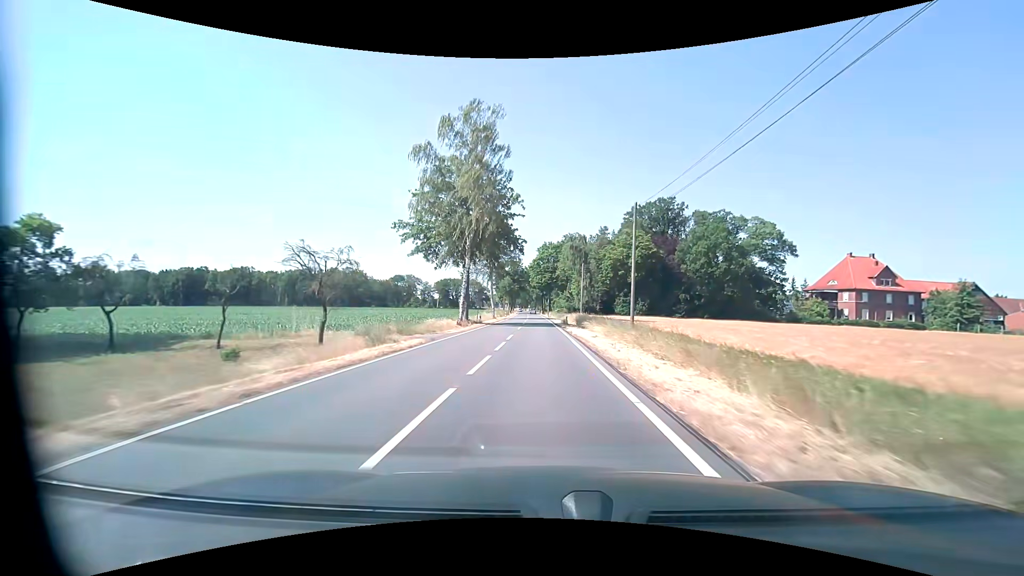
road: tertiary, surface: asphalt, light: Day
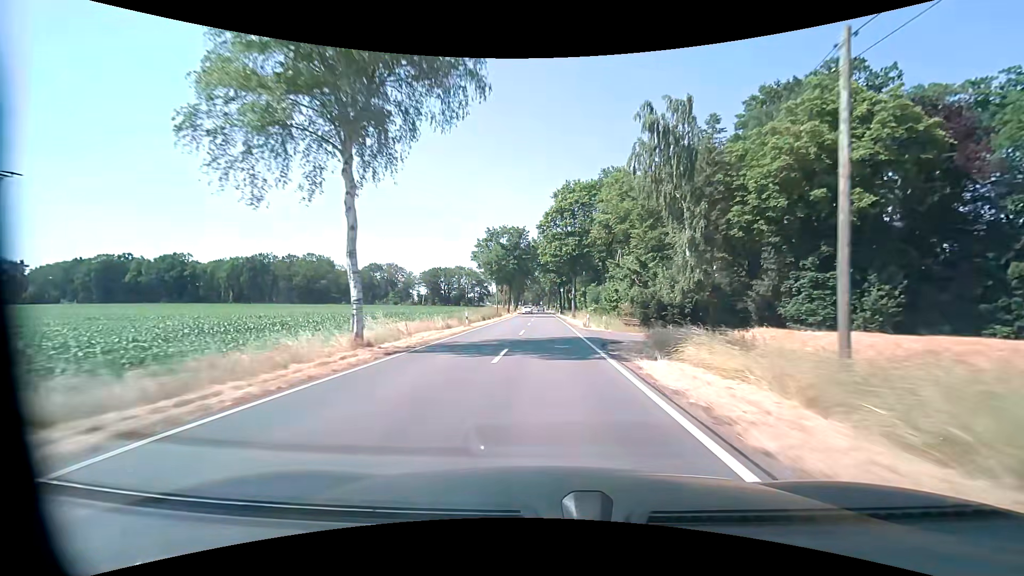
(-0.9, +58.8) m; -1°
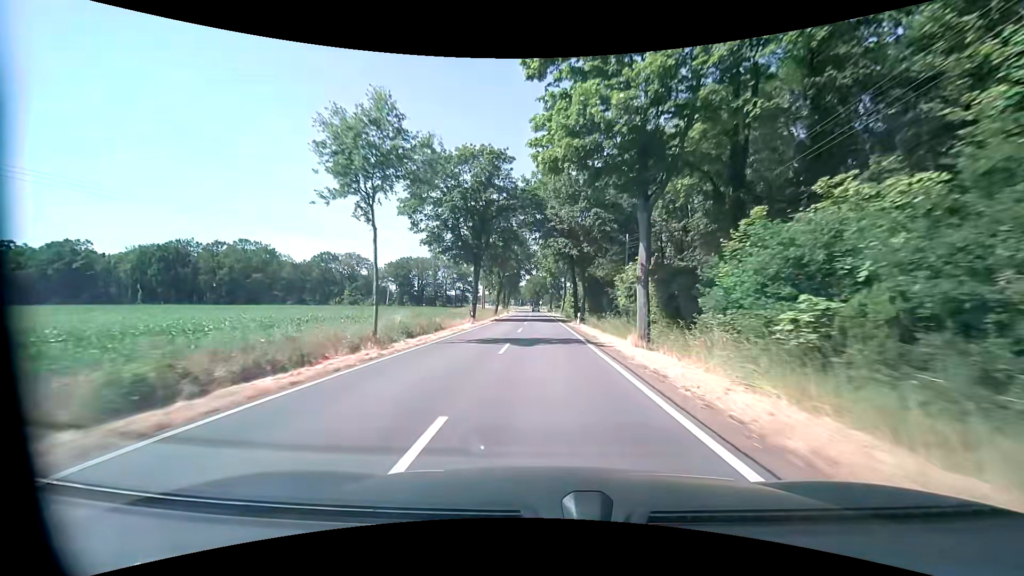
(-0.3, +46.3) m; 0°
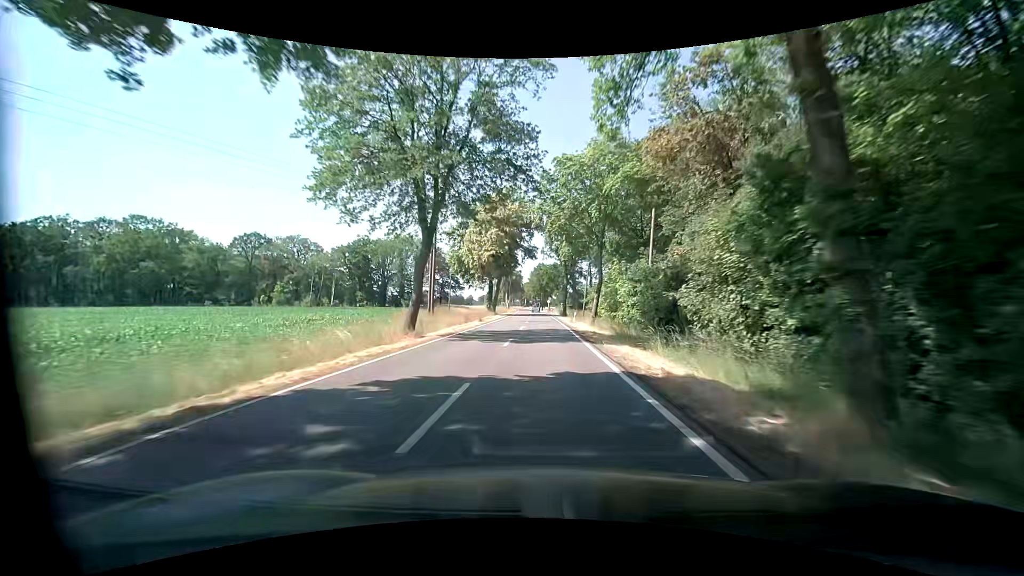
(-0.3, +46.0) m; -1°
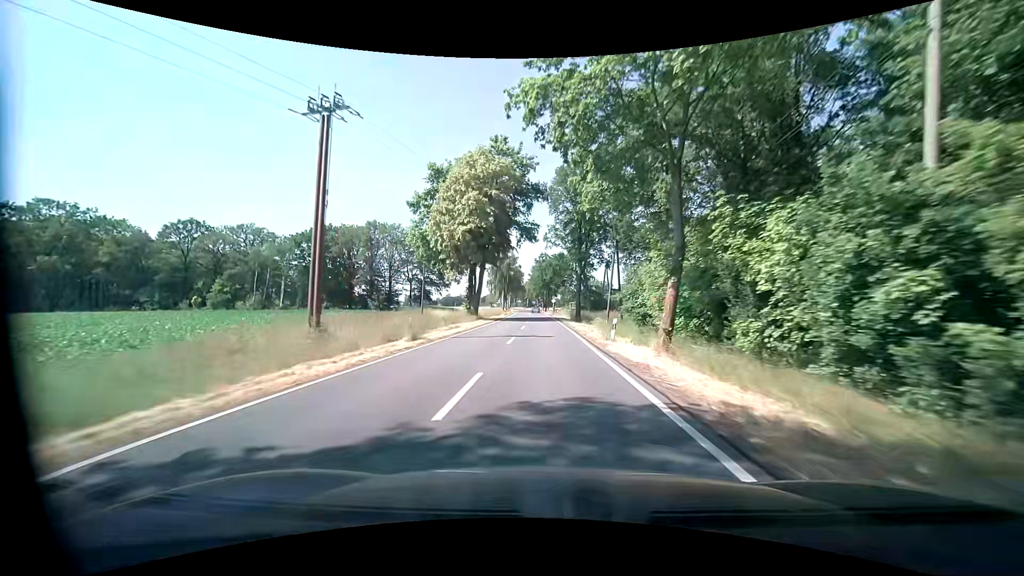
(+0.1, +22.9) m; 0°
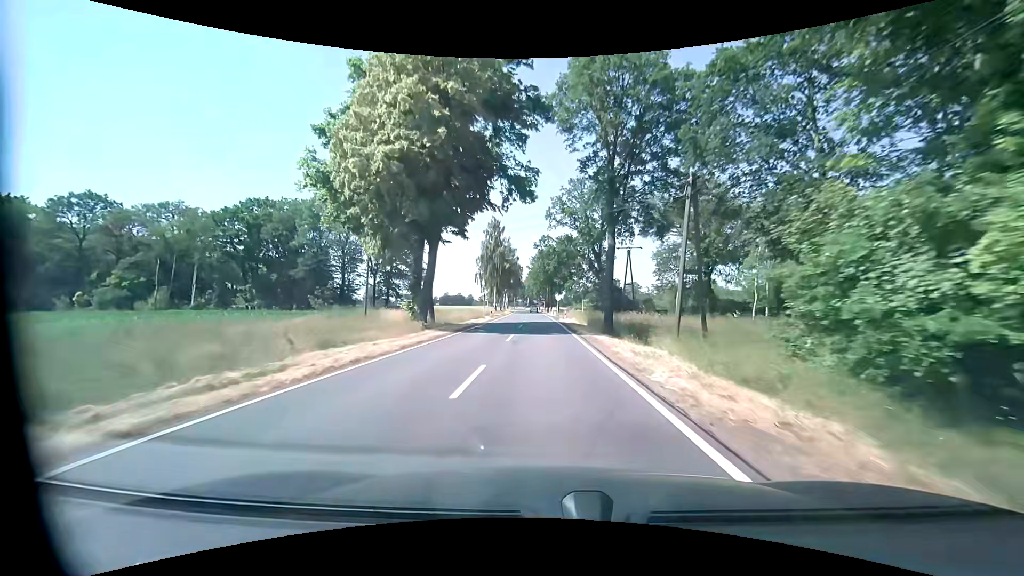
(0.0, +22.9) m; 0°
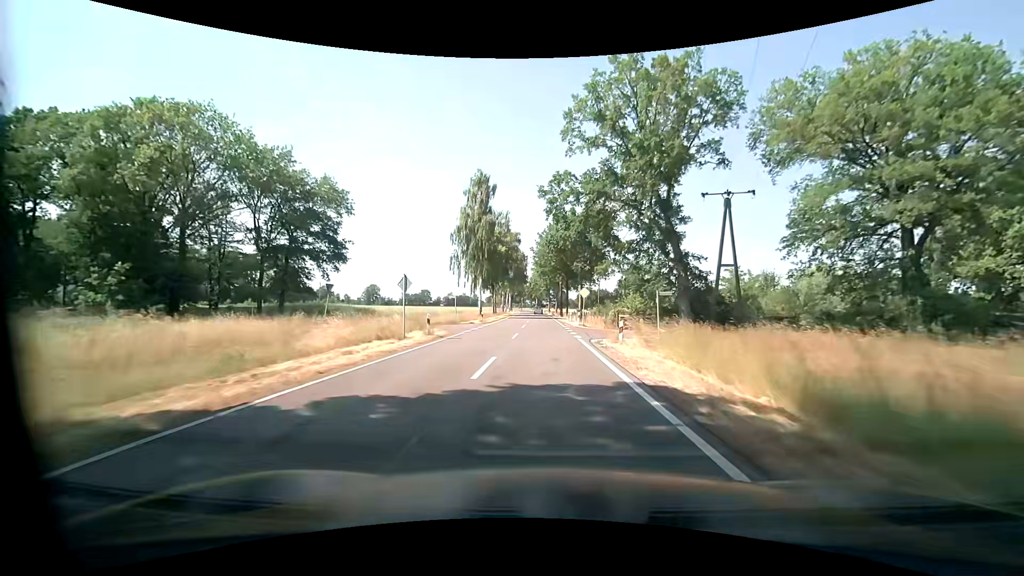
(-0.3, +34.3) m; -1°
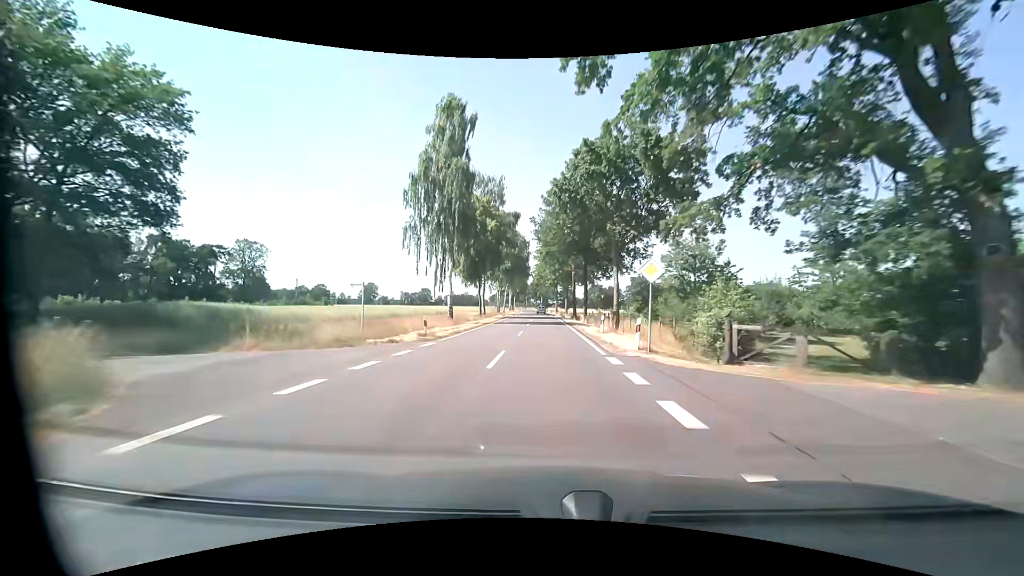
(-0.3, +22.8) m; -1°
(0, +10) (0, +20) (0, +30) (0, +40) (0, +50) (0, +60) (0, +70) (-1, +80) (-1, +90) (-1, +100) m
